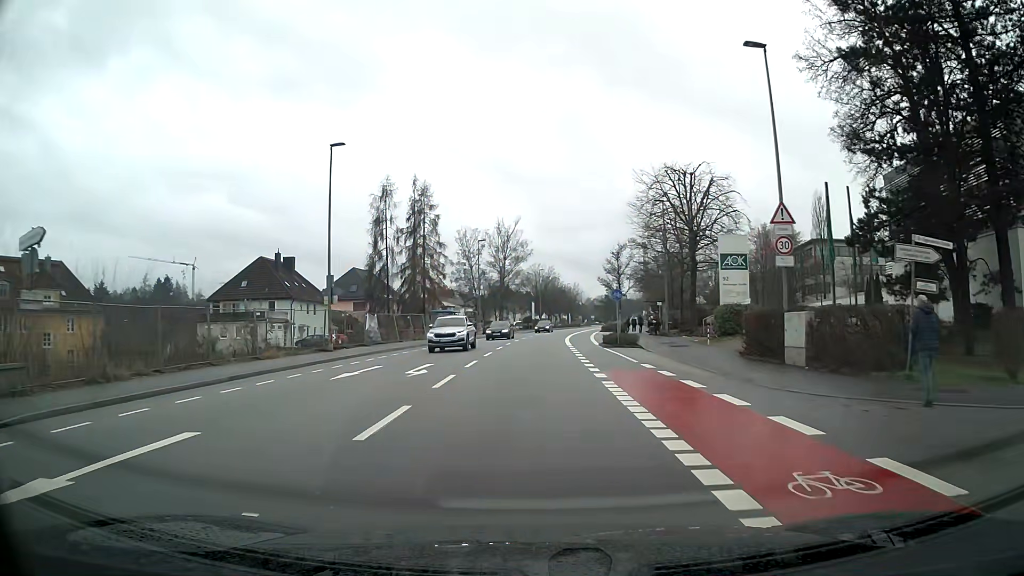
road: tertiary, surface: asphalt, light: Day
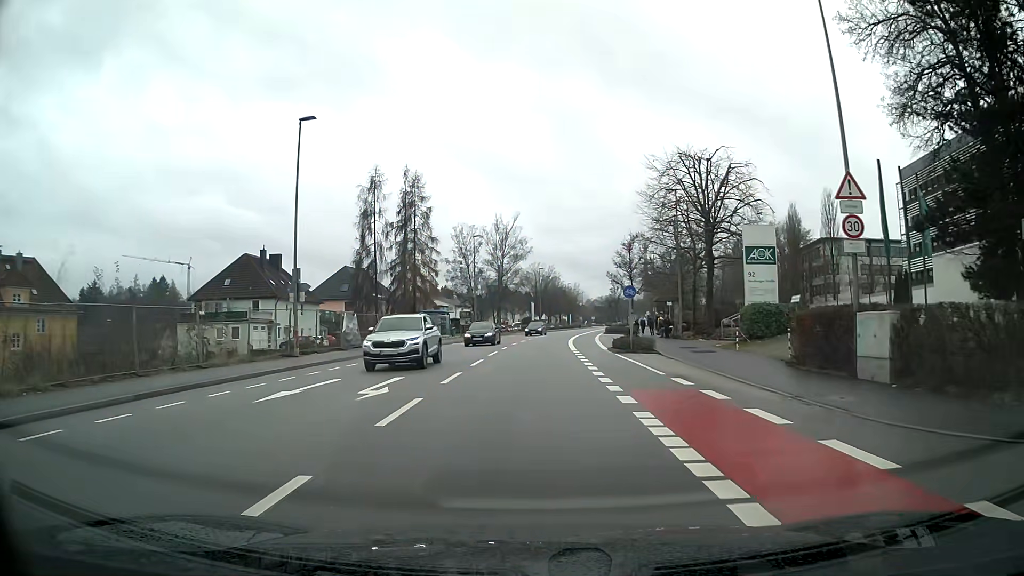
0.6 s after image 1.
(0.0, +4.8) m; 0°
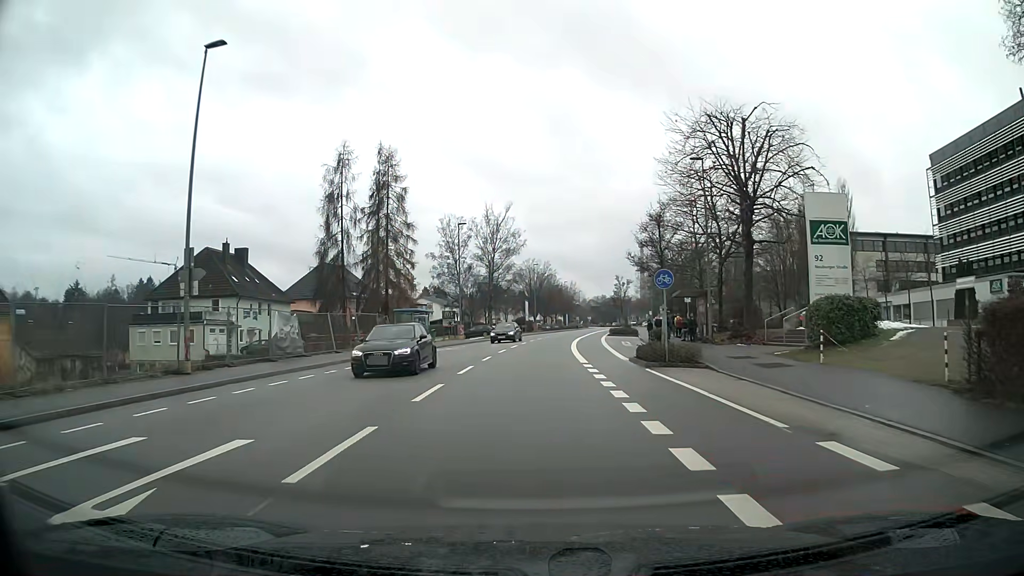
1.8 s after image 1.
(0.0, +9.0) m; 0°
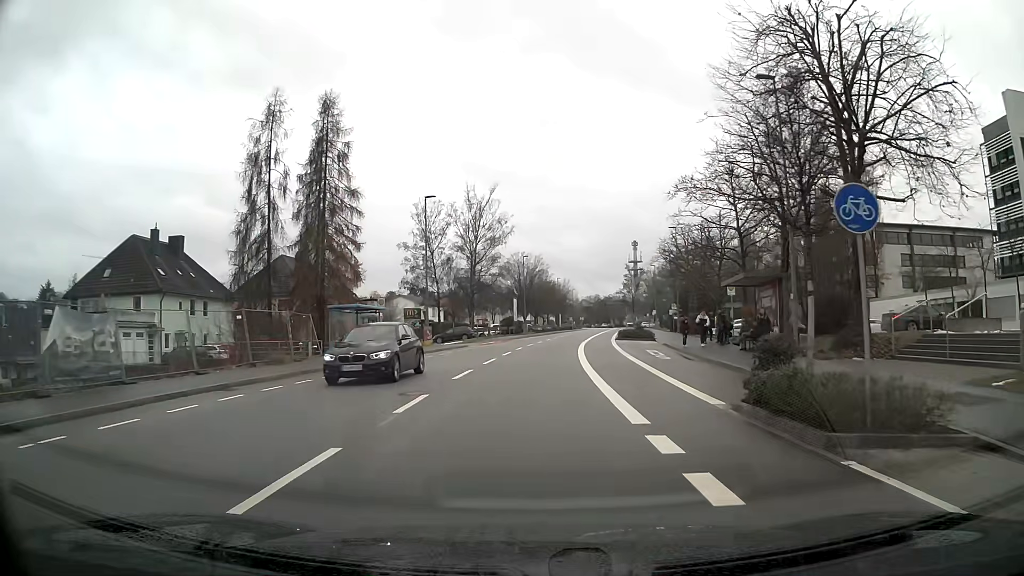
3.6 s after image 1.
(+0.1, +13.5) m; +1°
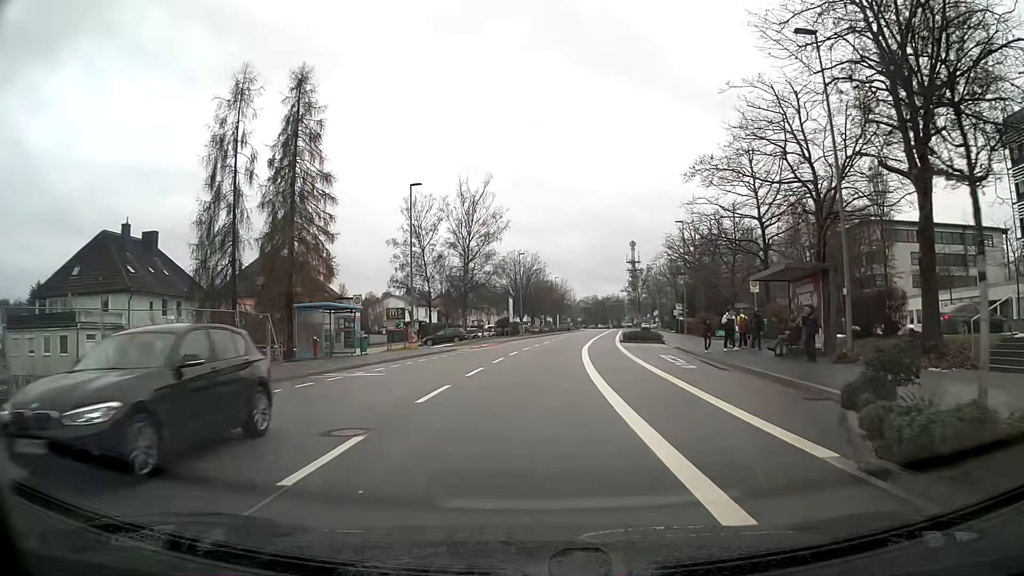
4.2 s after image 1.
(0.0, +4.5) m; 0°
